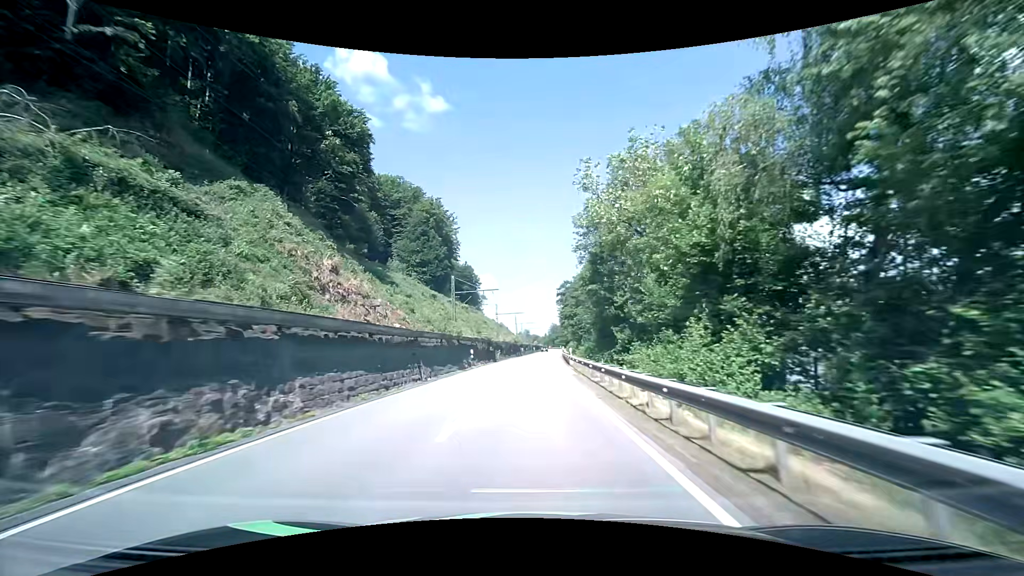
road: primary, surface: asphalt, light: Day
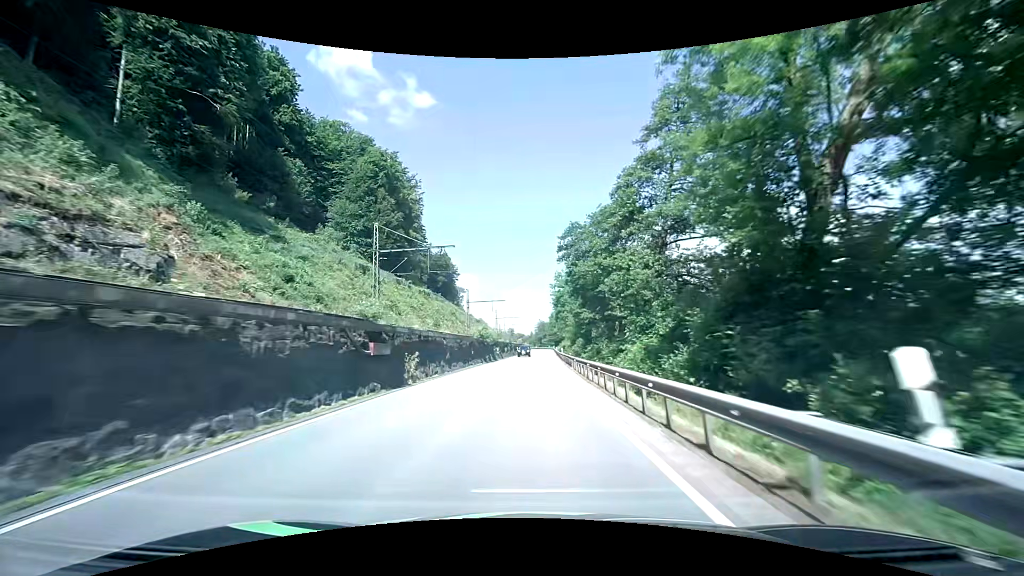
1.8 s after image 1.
(+0.3, +34.9) m; +1°
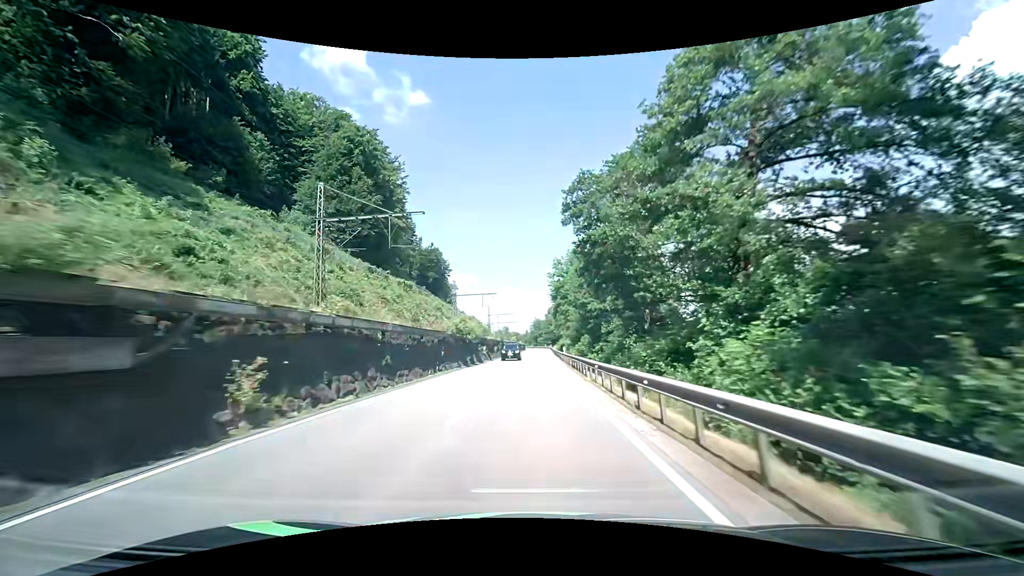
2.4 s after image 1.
(+0.1, +11.6) m; +1°
